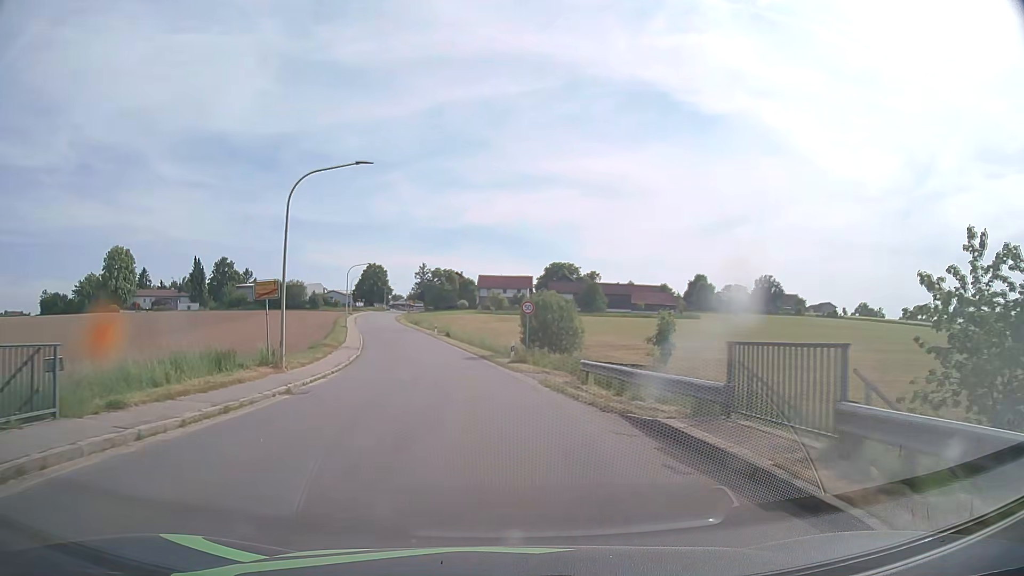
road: tertiary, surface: asphalt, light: Day
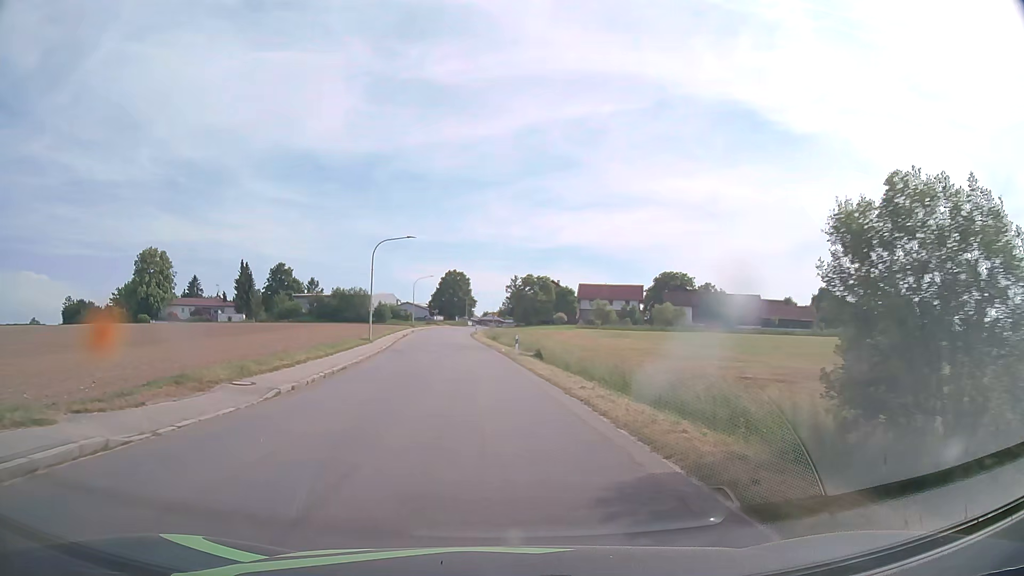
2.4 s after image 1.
(-2.1, +29.8) m; -8°
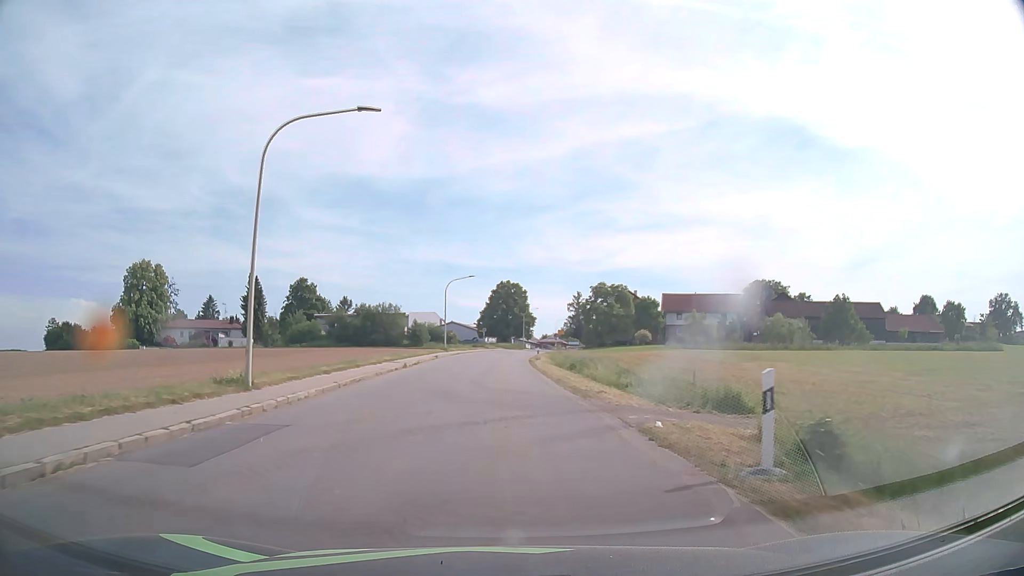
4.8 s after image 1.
(-1.5, +29.6) m; -5°
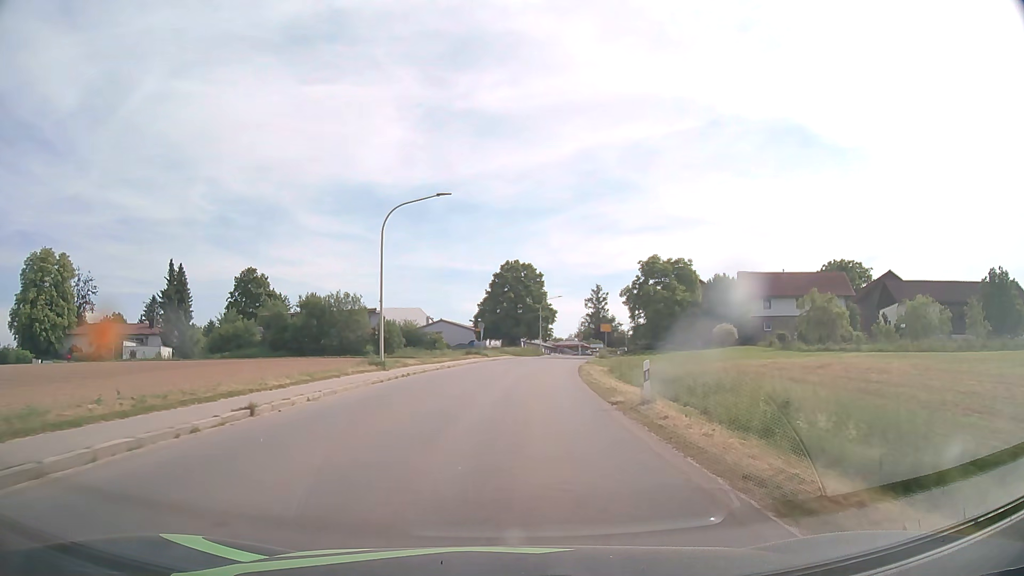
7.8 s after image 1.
(-0.5, +37.3) m; 0°
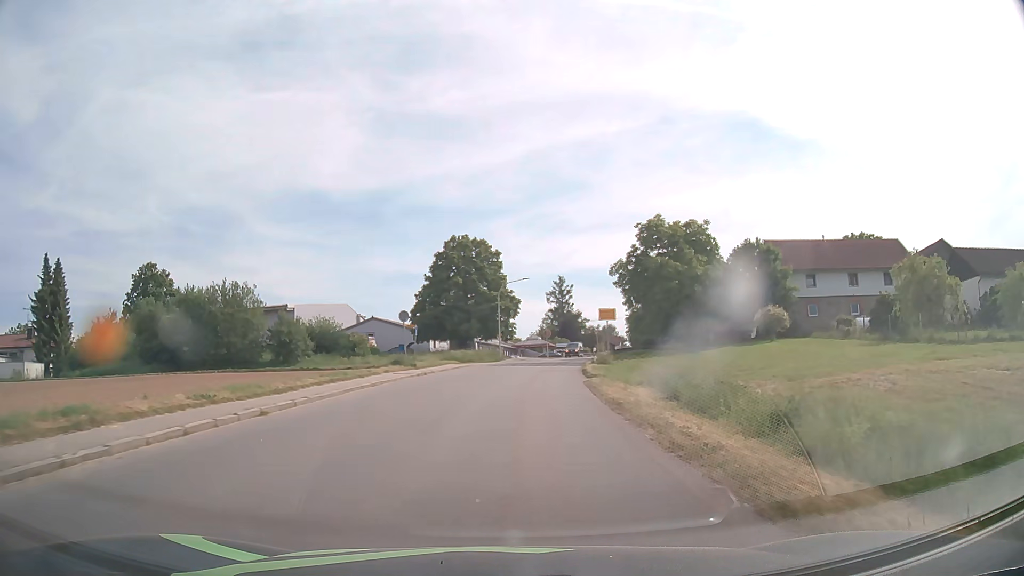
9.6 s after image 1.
(+0.7, +22.9) m; +4°
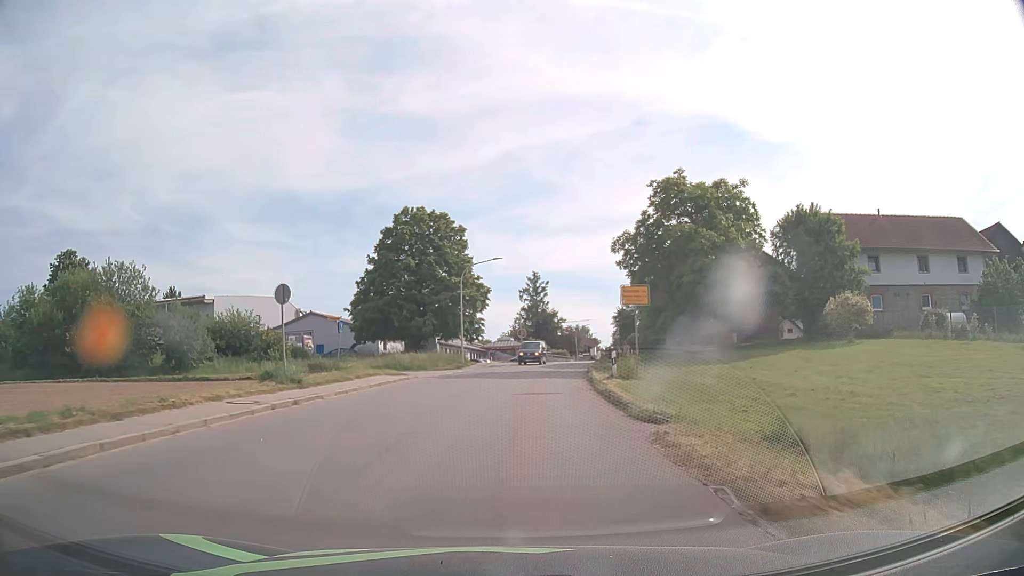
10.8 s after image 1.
(+0.3, +15.4) m; +2°
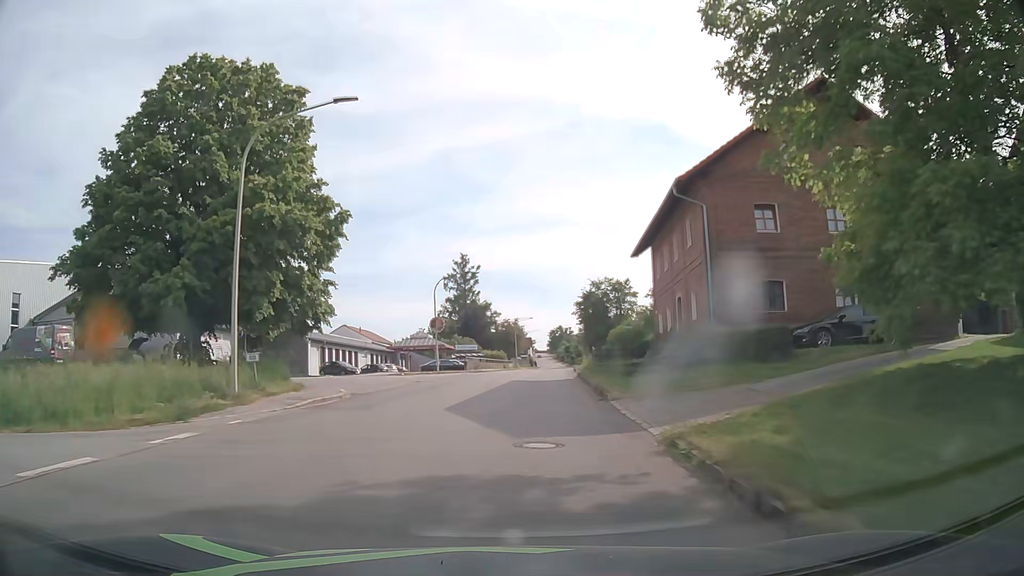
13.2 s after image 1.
(+1.7, +30.9) m; +6°
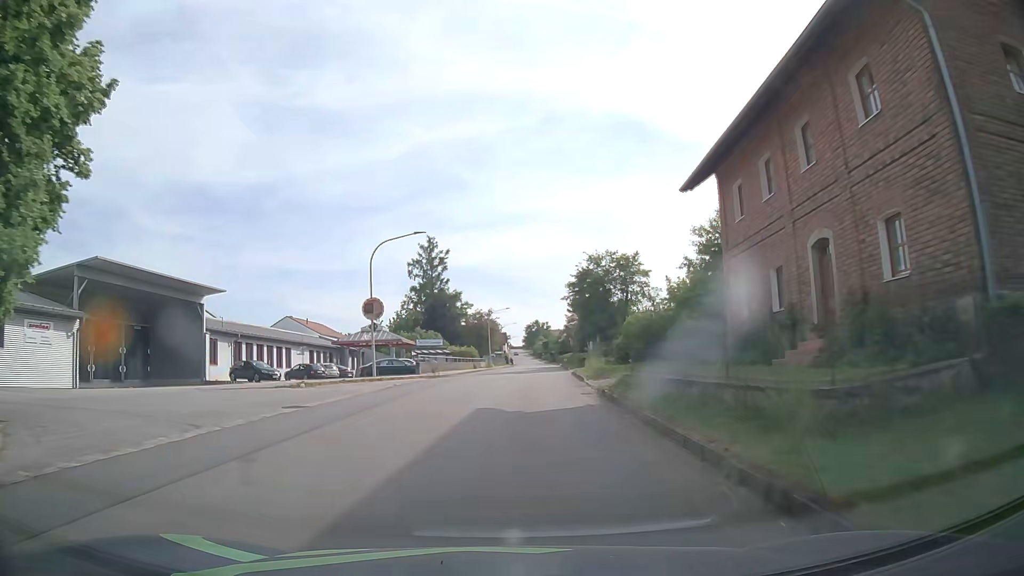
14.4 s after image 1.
(+0.3, +15.6) m; +2°
(0, +10) (0, +20) (+1, +30) (+1, +40) (+2, +50) (+3, +60) (+3, +70) (+4, +80) (+5, +90) (+5, +100) m
